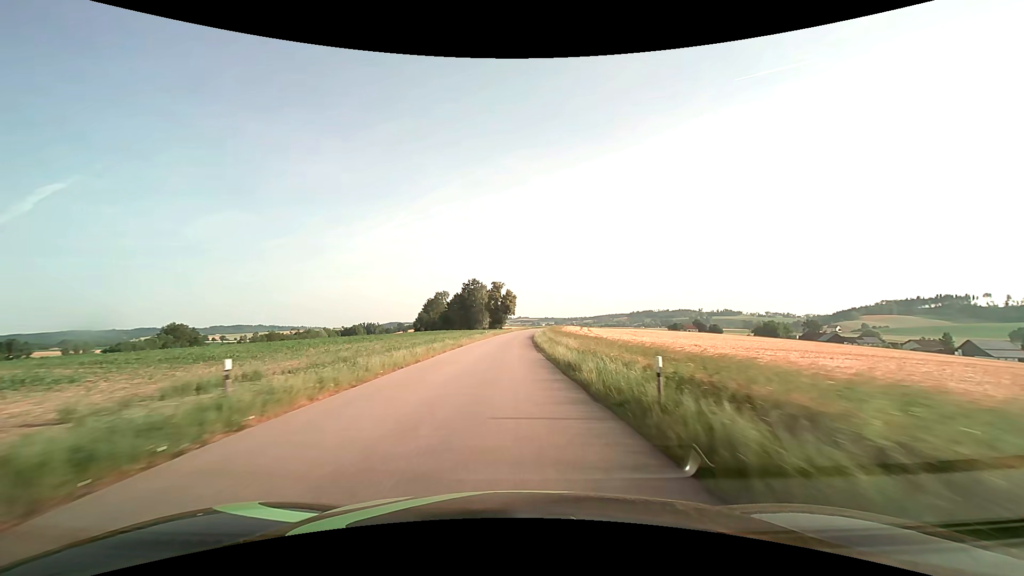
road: tertiary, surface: asphalt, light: Day
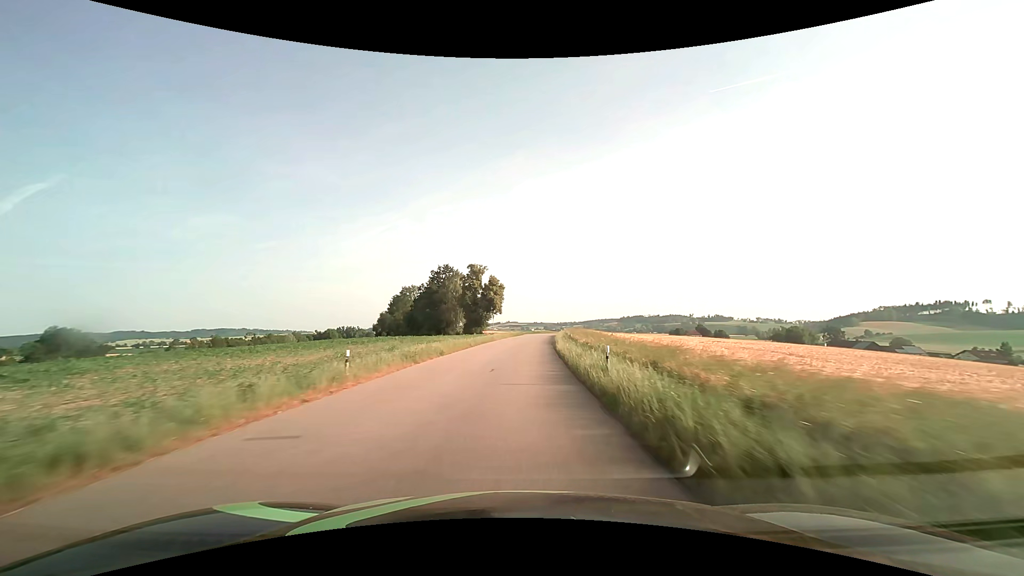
(0.0, +50.3) m; +1°
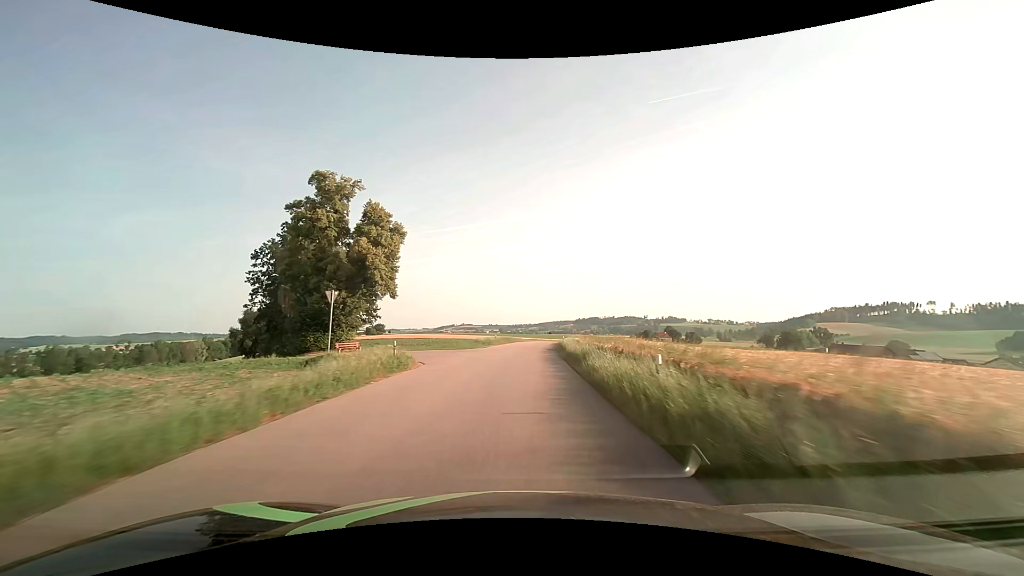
(+2.8, +62.9) m; +5°
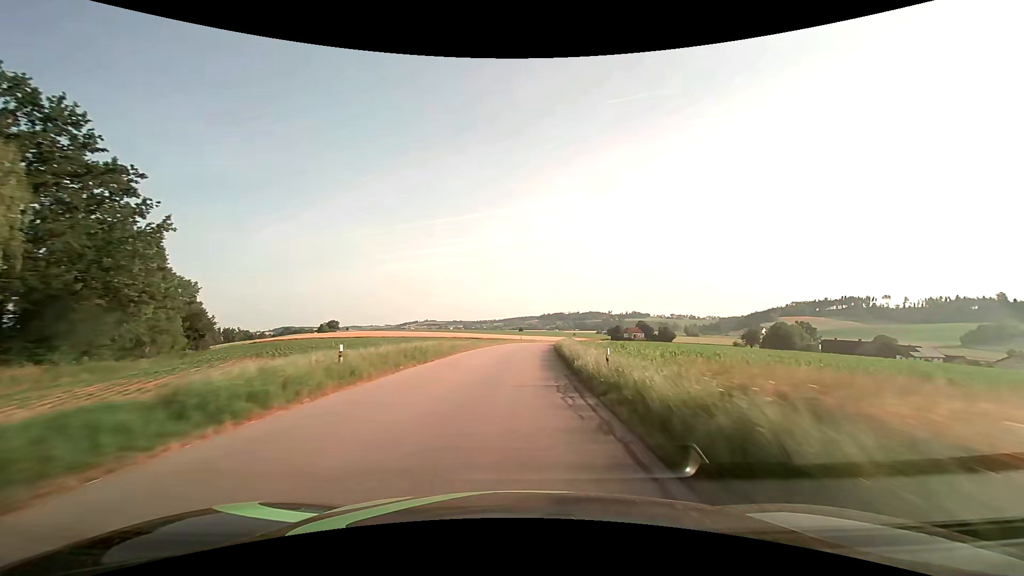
(+1.3, +36.8) m; +4°
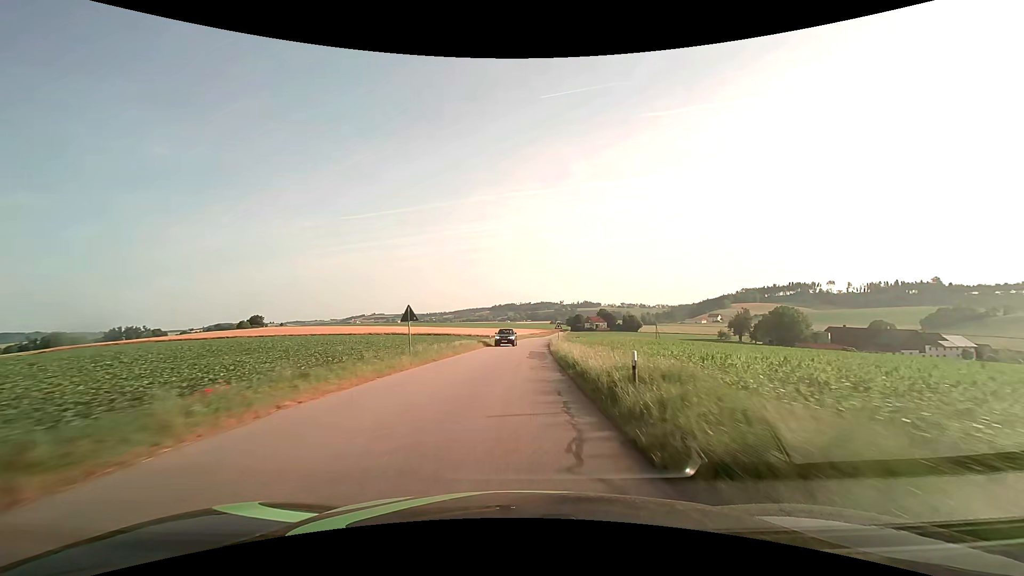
(+3.1, +58.5) m; +6°
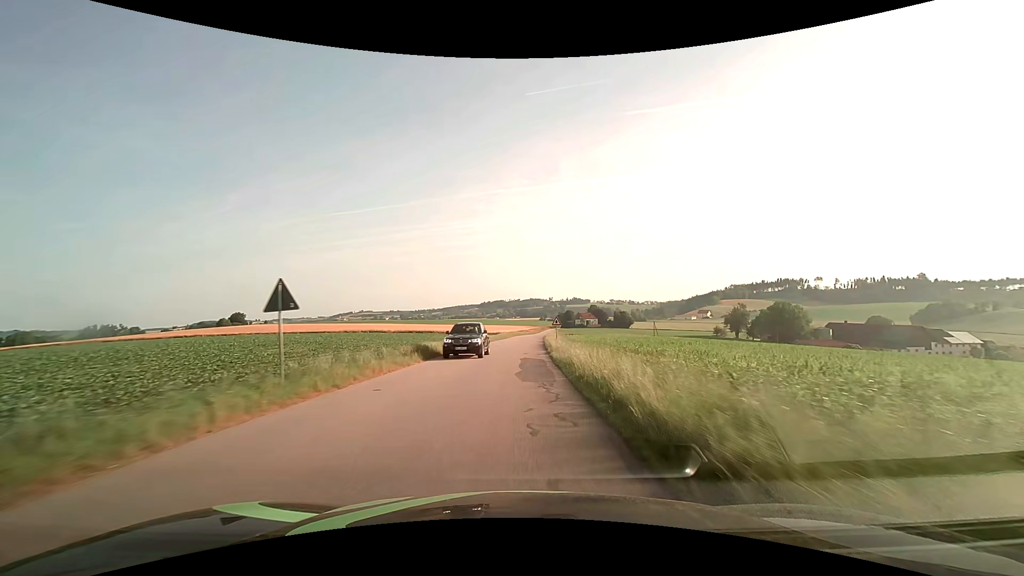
(+0.1, +11.2) m; +1°
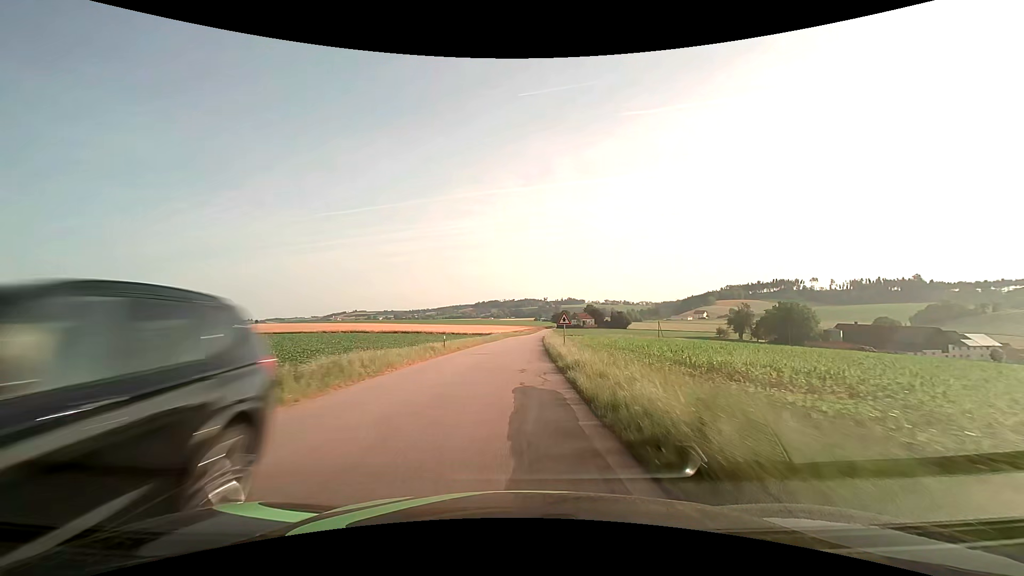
(0.0, +11.2) m; 0°
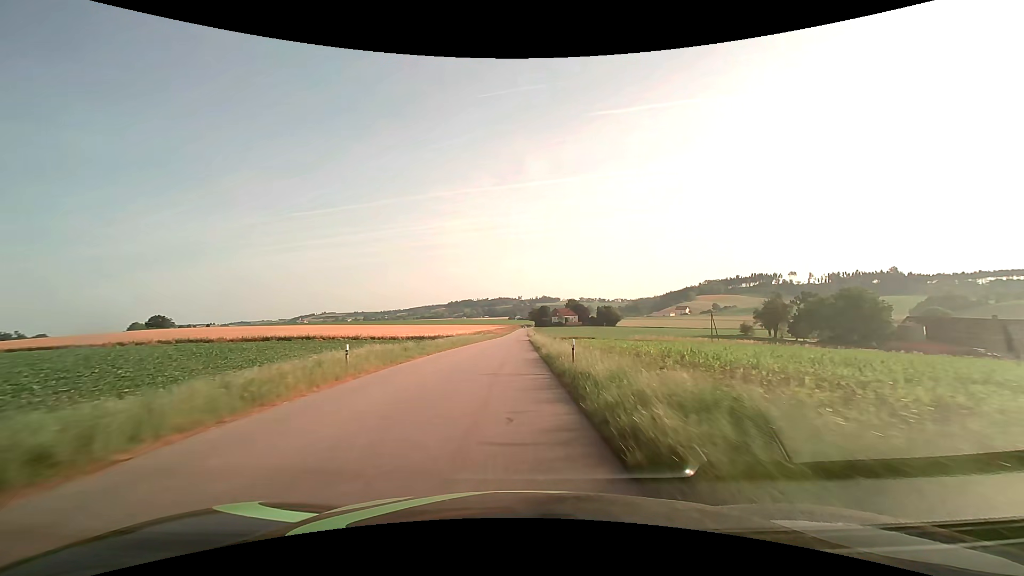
(+1.8, +56.2) m; +3°
(0, +10) (0, +20) (0, +30) (0, +40) (0, +50) (0, +60) (0, +70) (0, +80) (0, +90) (0, +100) m
